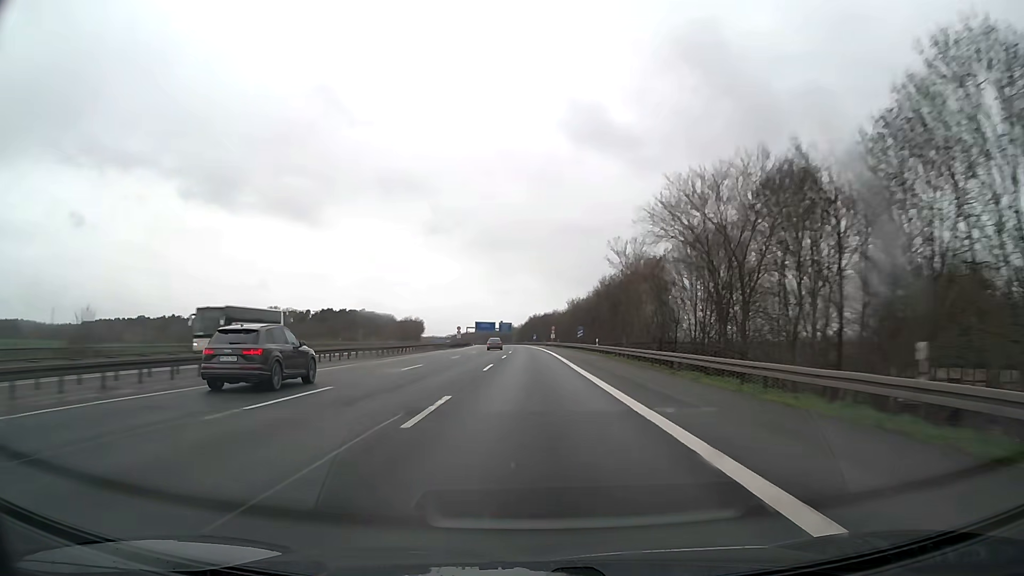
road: motorway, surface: asphalt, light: Day
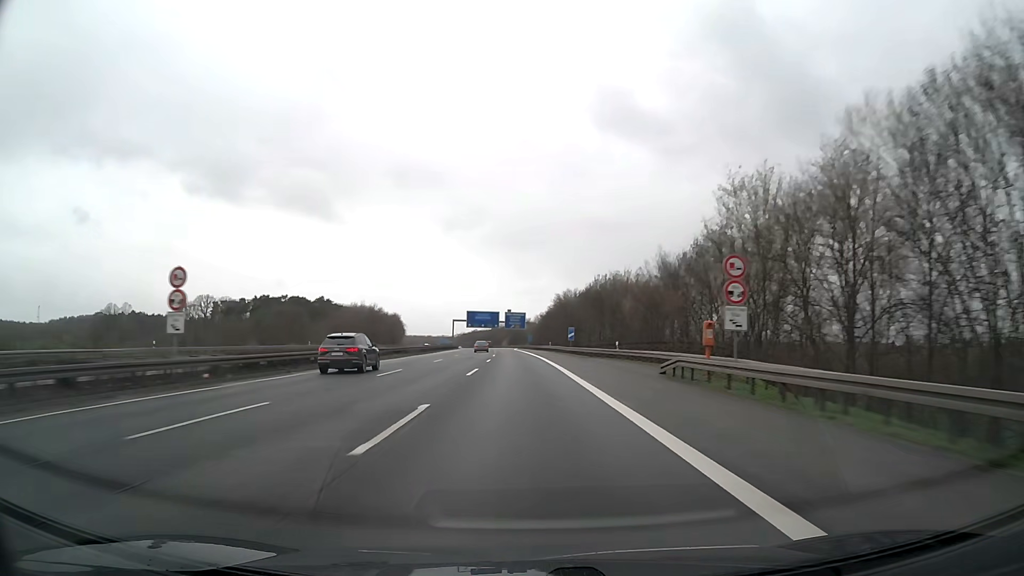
(-0.4, +110.8) m; -1°
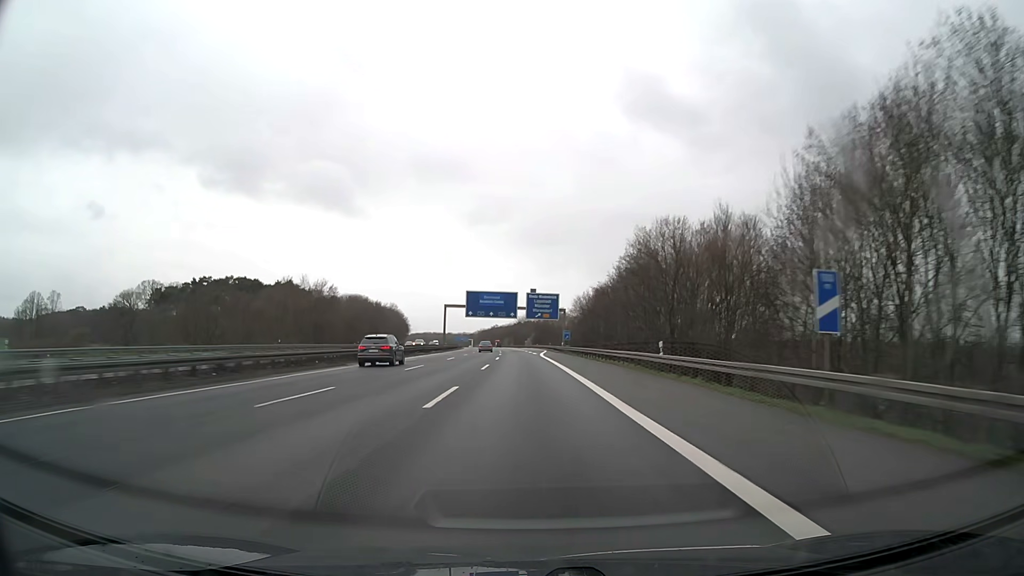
(-1.4, +66.7) m; -2°
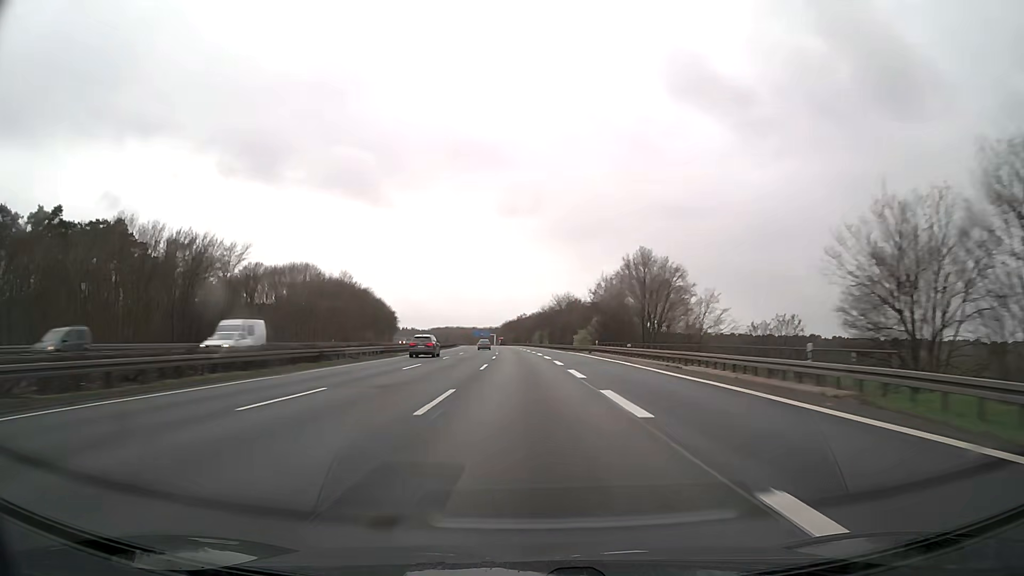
(-3.0, +111.3) m; -3°
(0, +10) (0, +20) (0, +30) (0, +40) (-1, +50) (-1, +60) (-1, +70) (-2, +80) (-2, +90) (-3, +100) m
